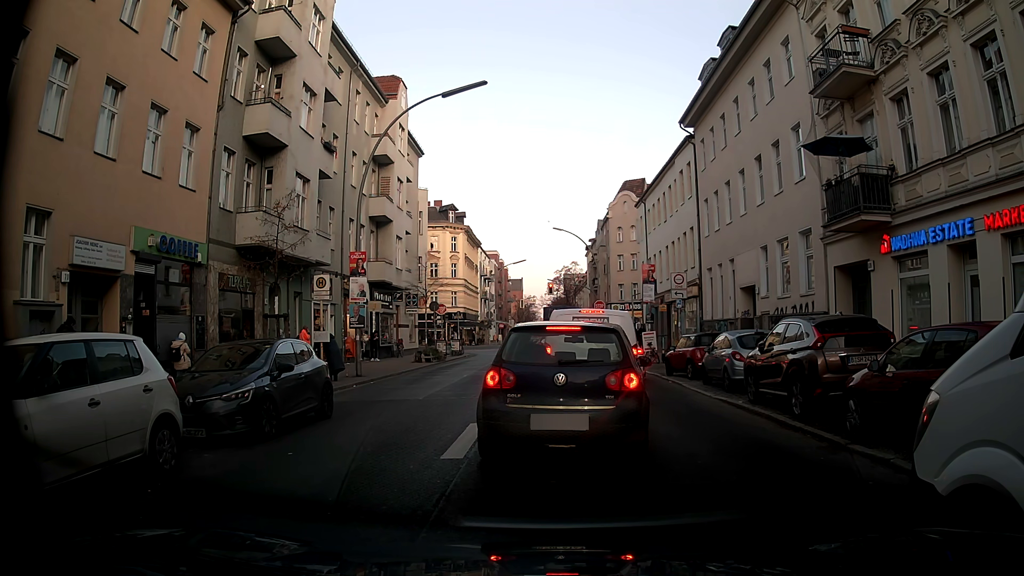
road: tertiary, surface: asphalt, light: Day
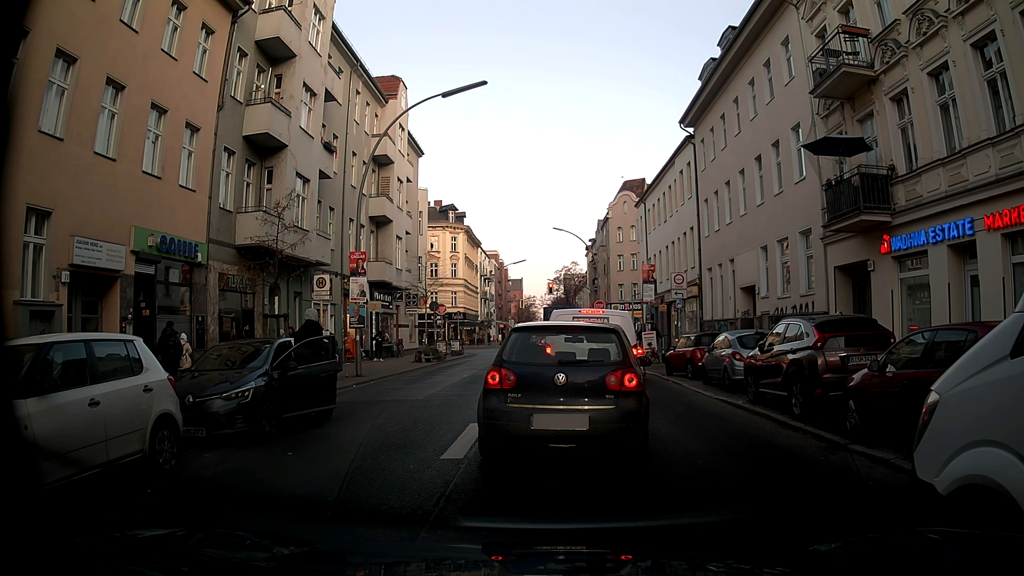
(0.0, 0.0) m; 0°
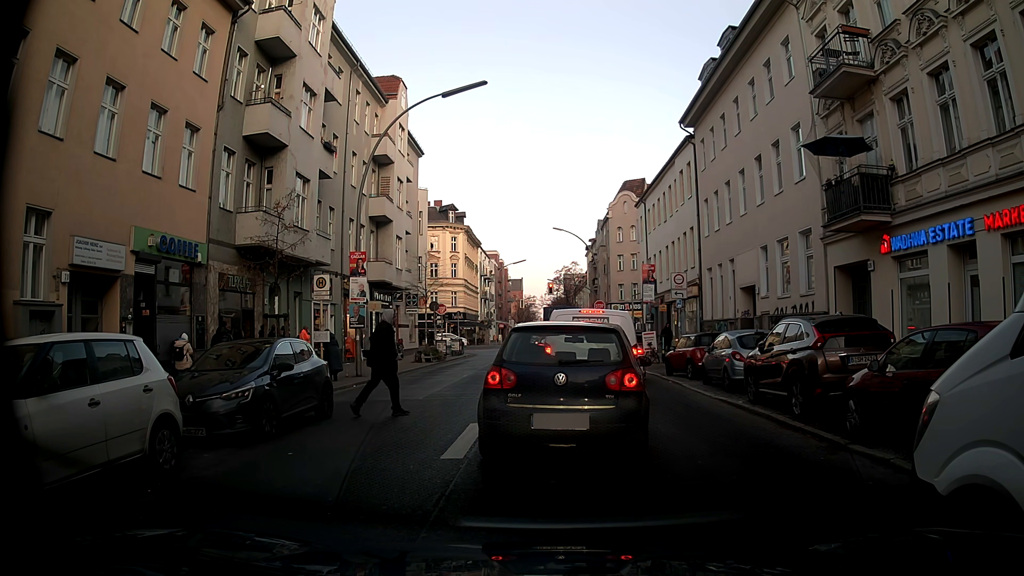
(0.0, 0.0) m; 0°
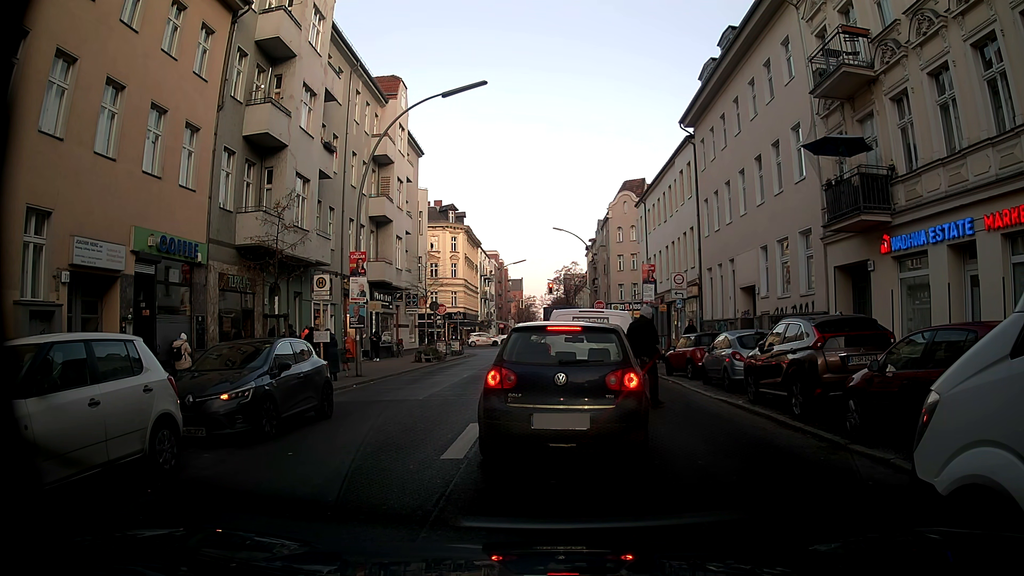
(0.0, 0.0) m; 0°
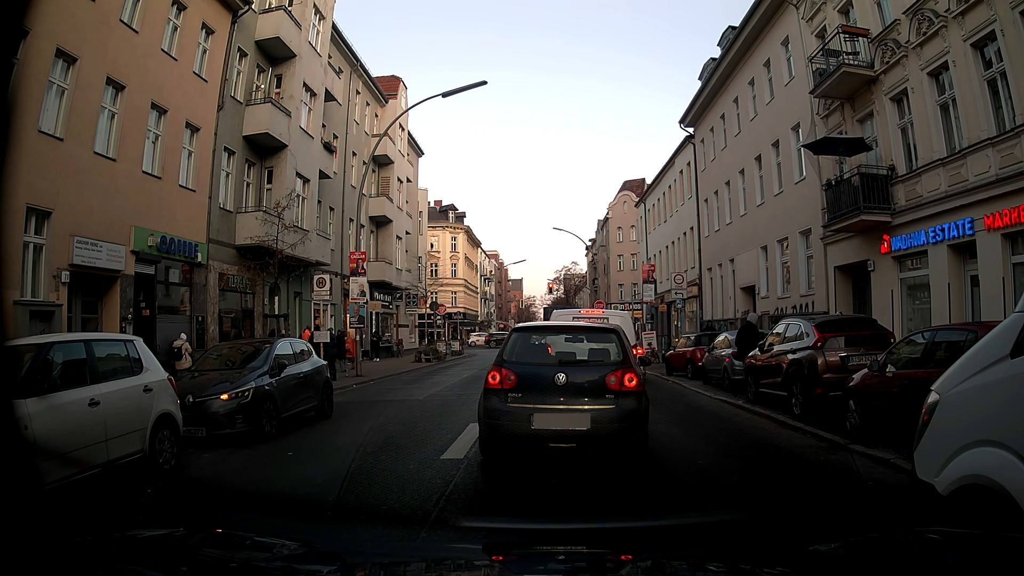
(0.0, 0.0) m; 0°
